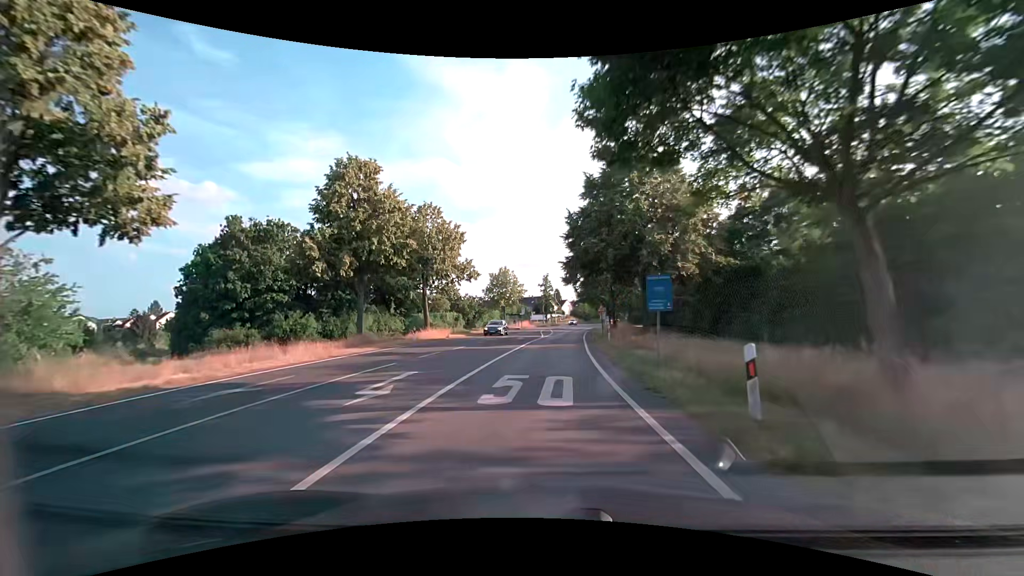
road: secondary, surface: asphalt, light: Day
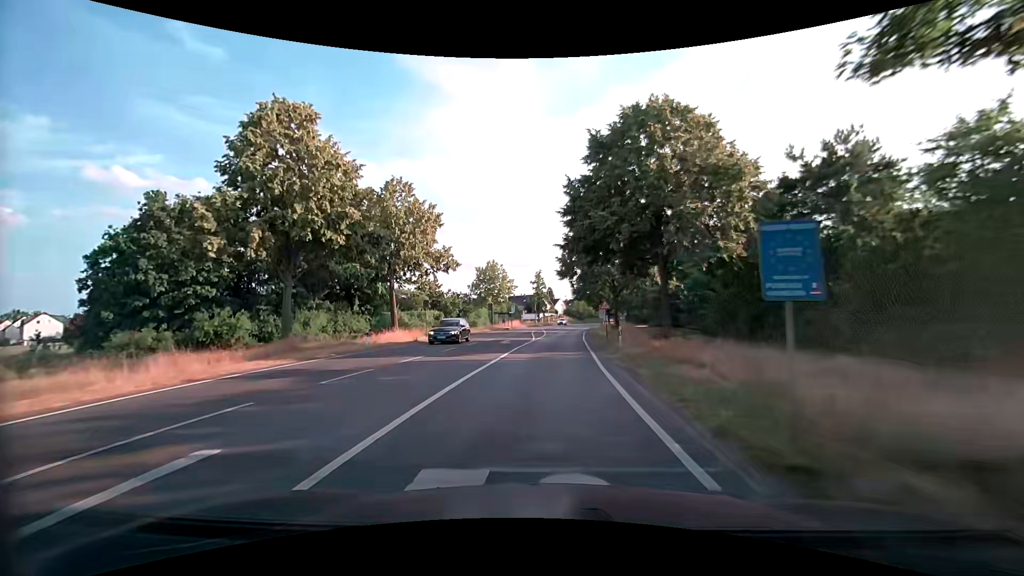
(0.0, +7.7) m; +1°
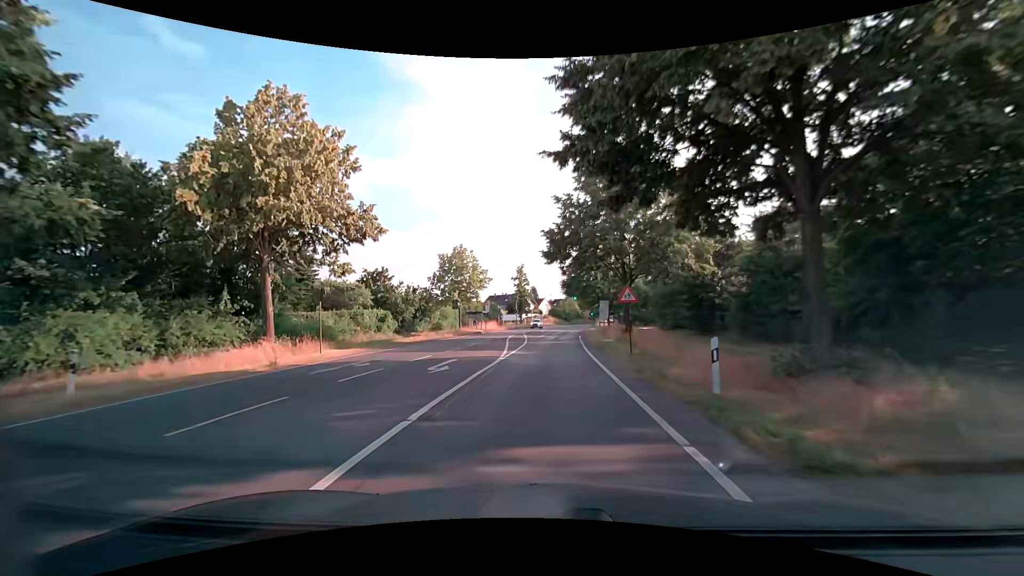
(+0.3, +15.4) m; +2°
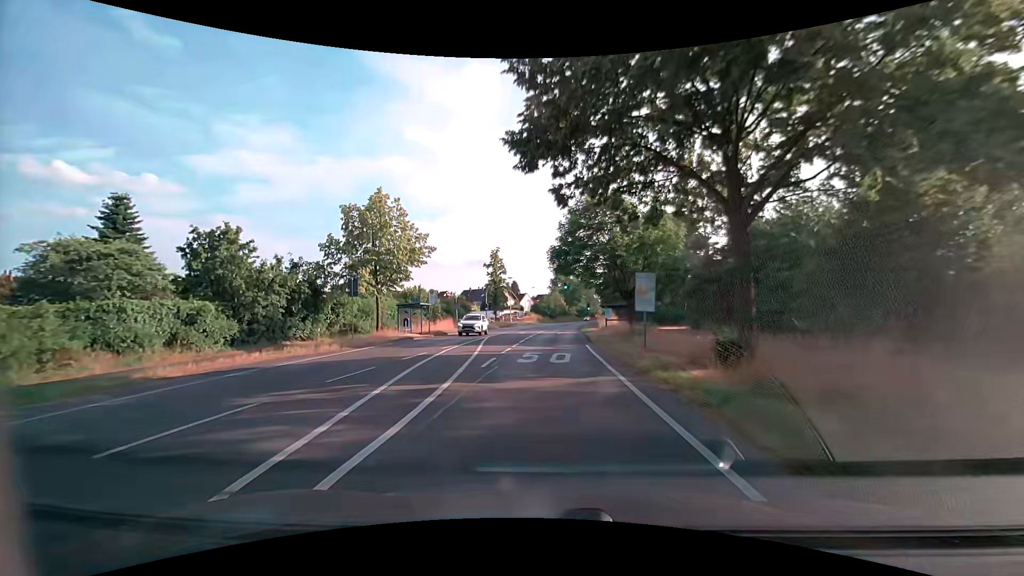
(+0.4, +22.8) m; +2°
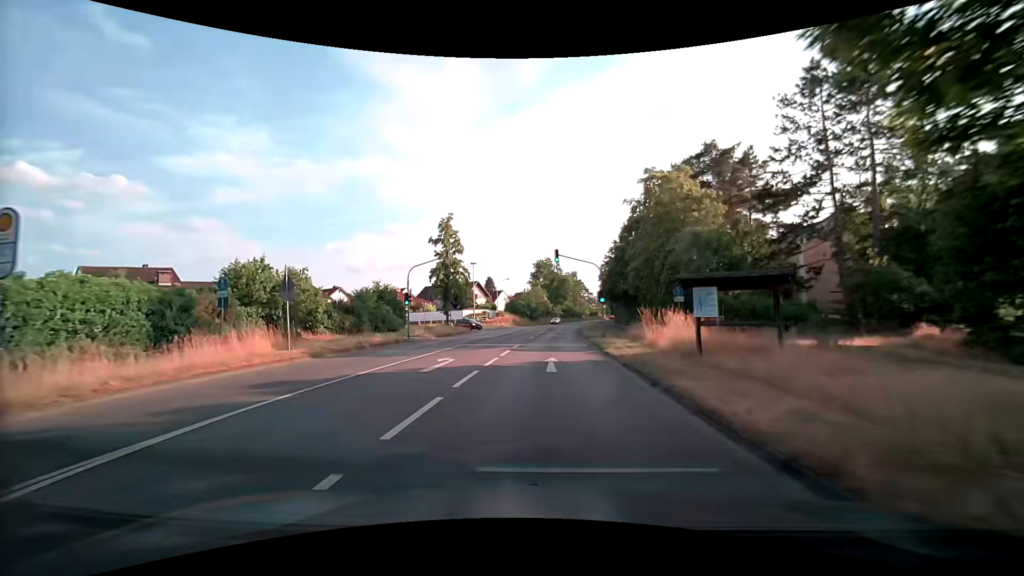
(+0.5, +30.1) m; +2°
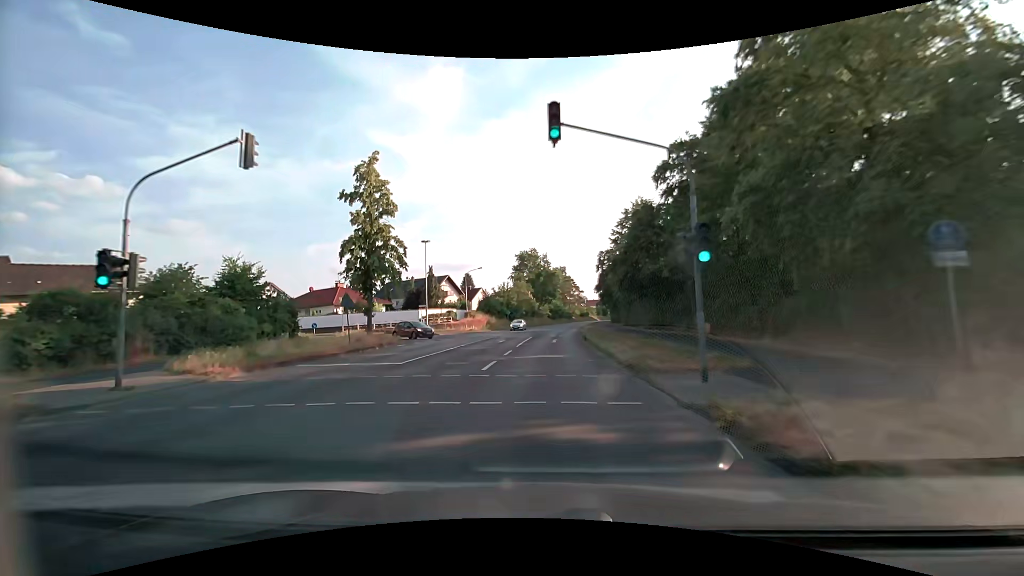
(+0.3, +22.4) m; +2°
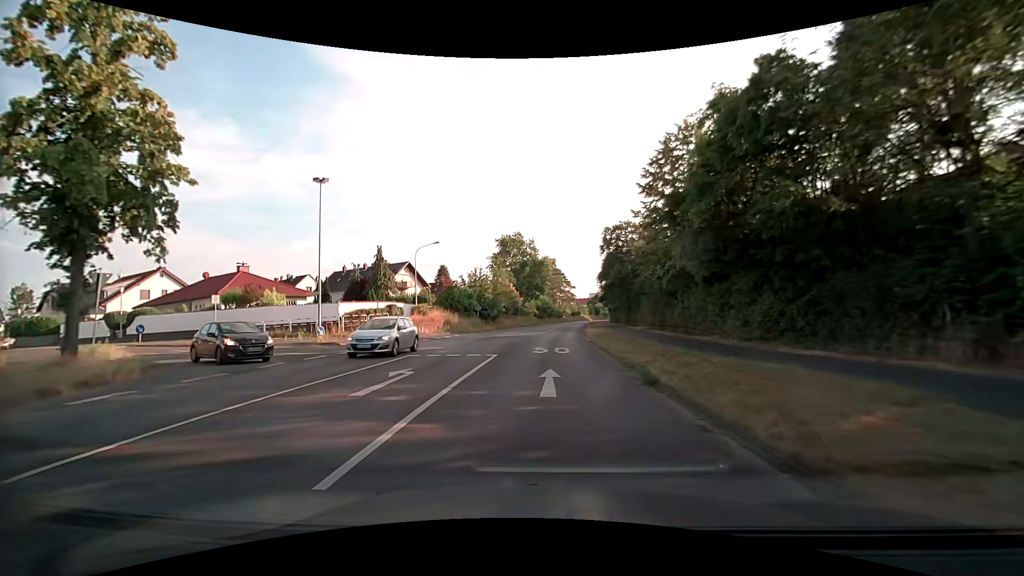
(+0.2, +22.3) m; +1°
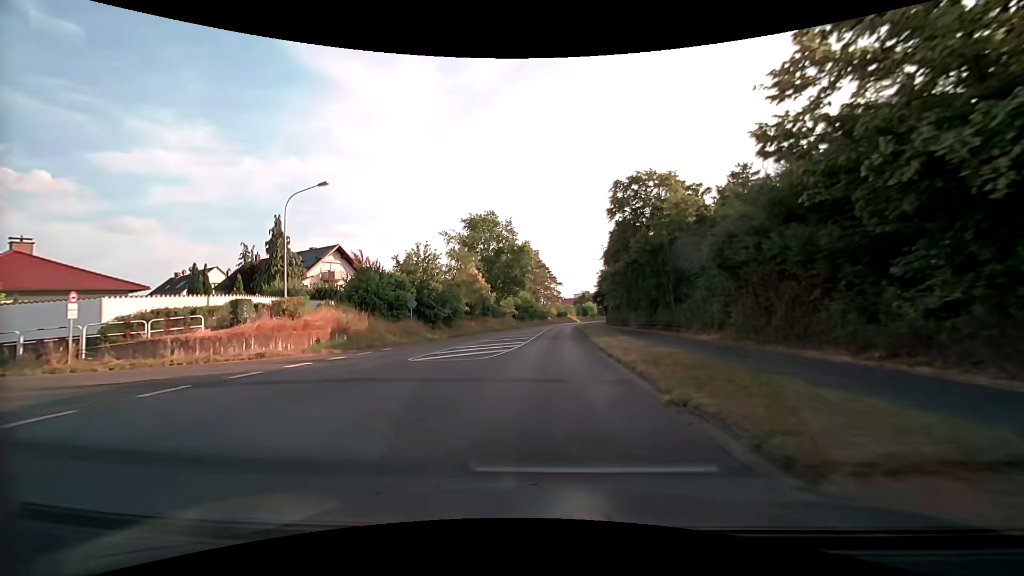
(+0.4, +22.2) m; +3°
